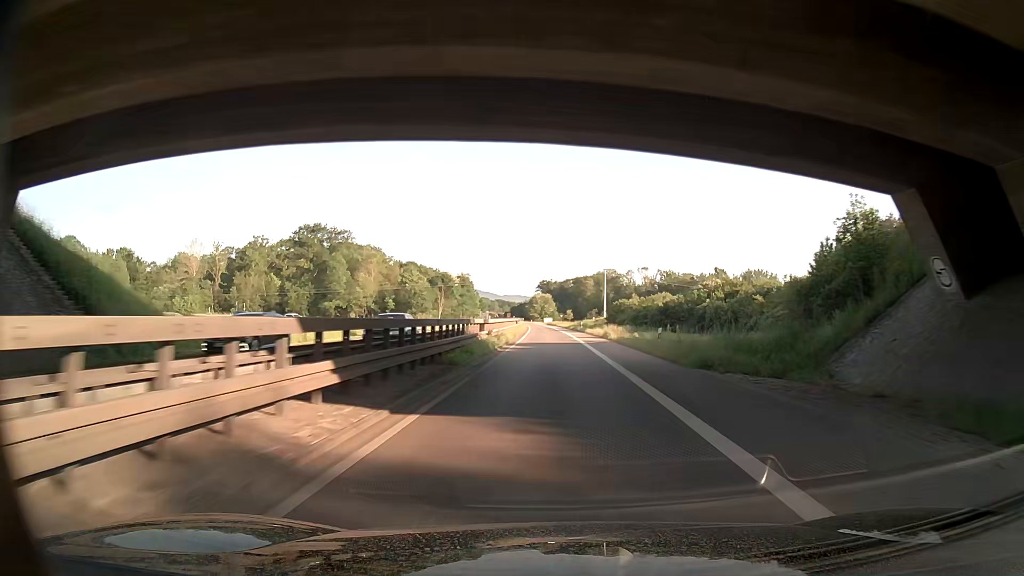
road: trunk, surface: asphalt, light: Day
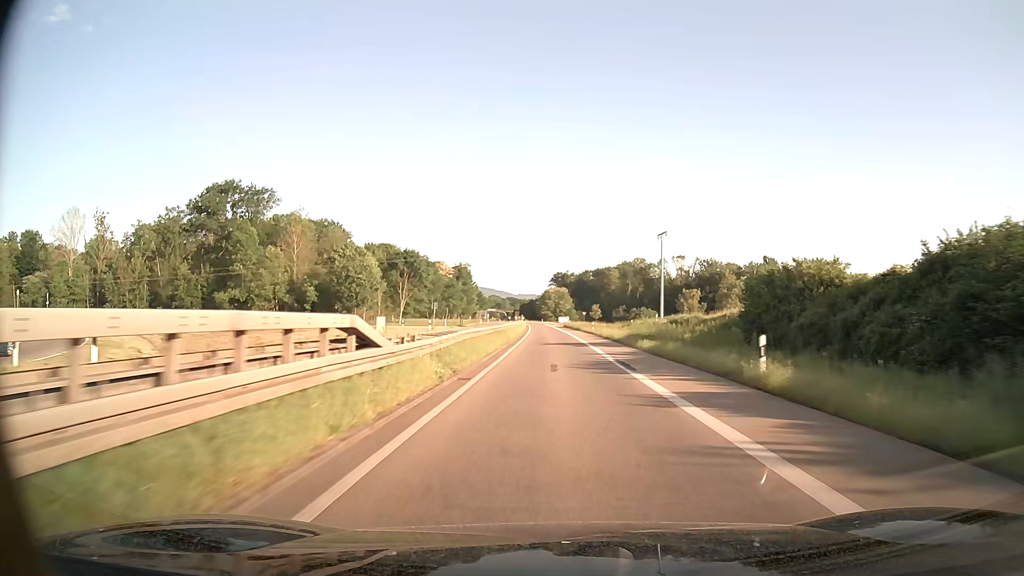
(-1.3, +64.3) m; -1°
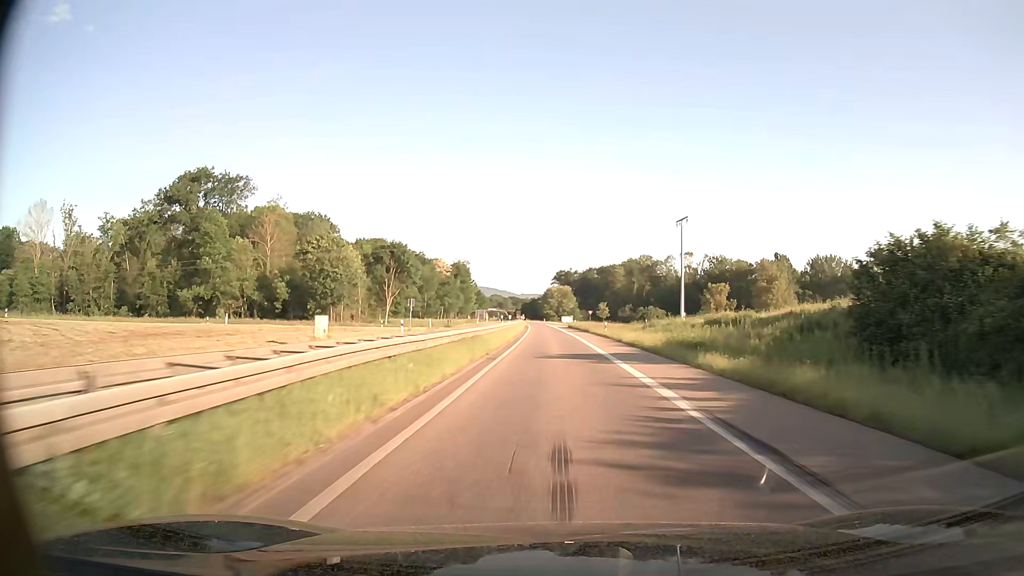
(0.0, +12.7) m; 0°
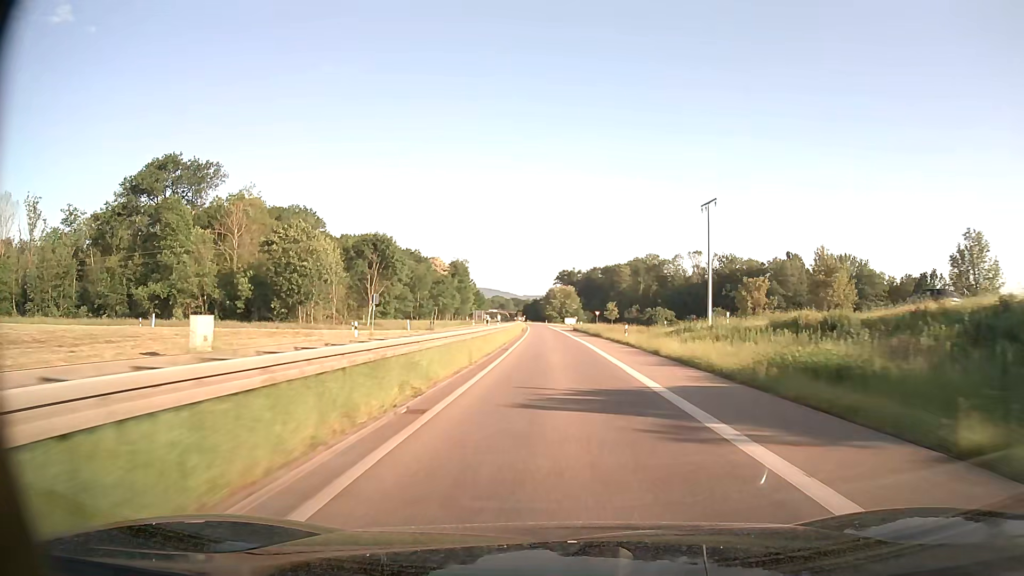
(0.0, +12.7) m; 0°
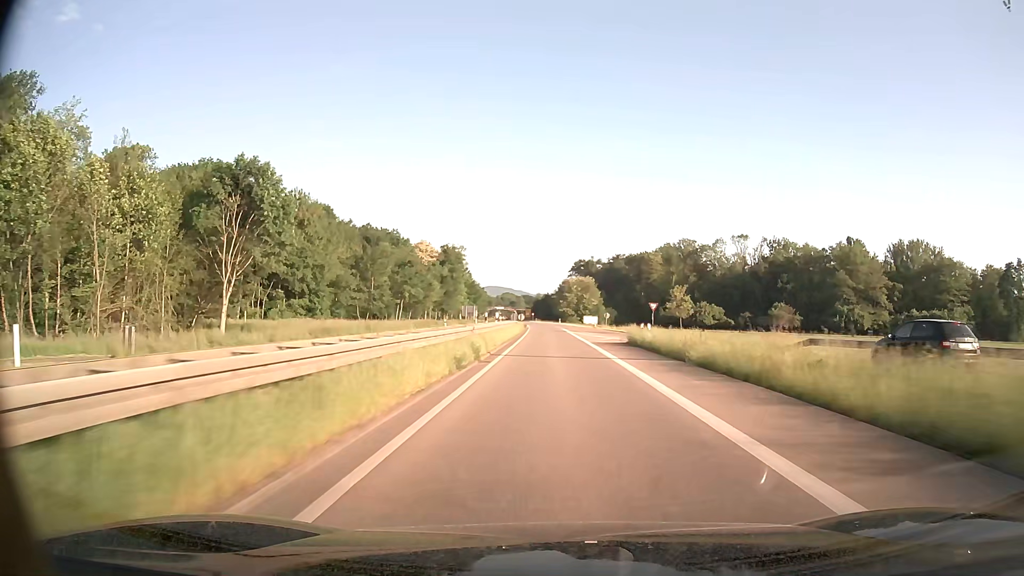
(-0.5, +50.3) m; -1°
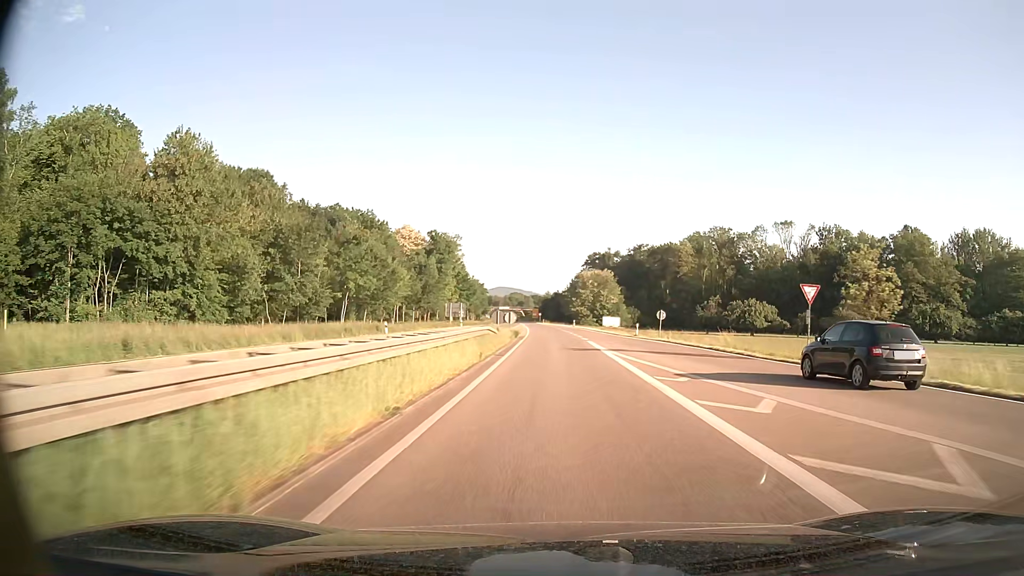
(-0.3, +35.7) m; -1°
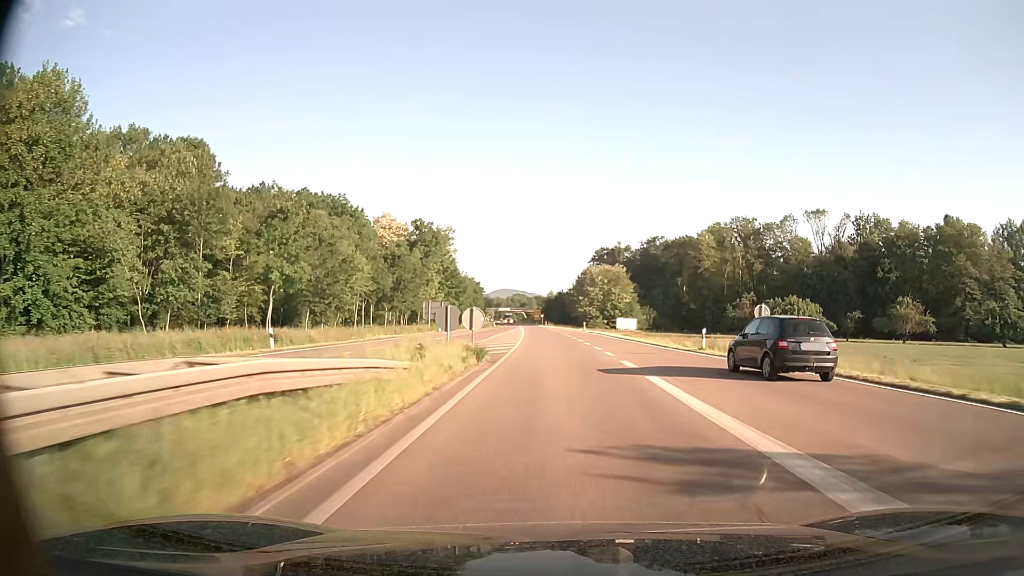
(0.0, +22.9) m; 0°
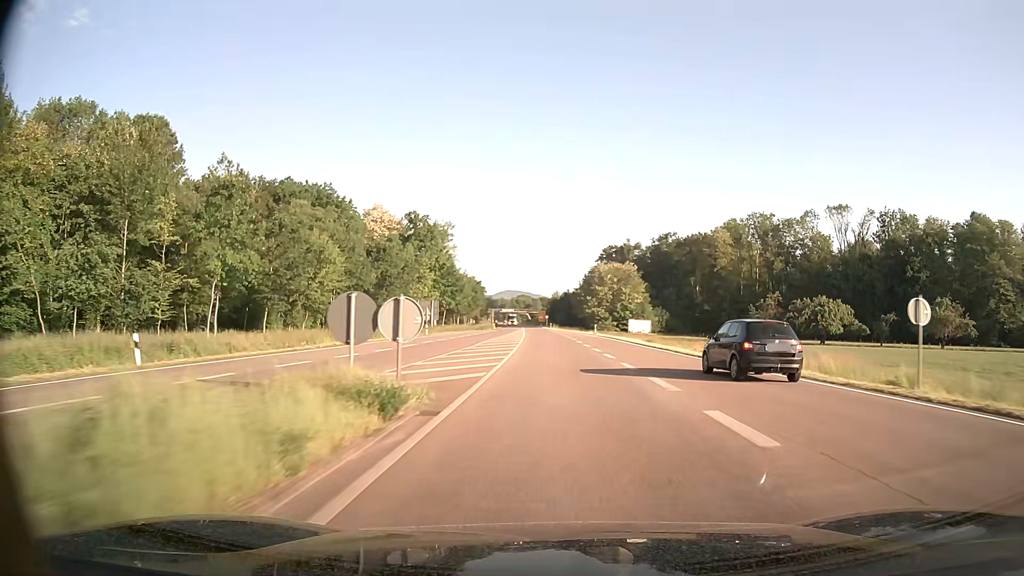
(0.0, +11.4) m; 0°
(0, +10) (0, +20) (0, +30) (0, +40) (-1, +50) (-1, +60) (-1, +70) (-2, +80) (-2, +90) (-3, +100) m
